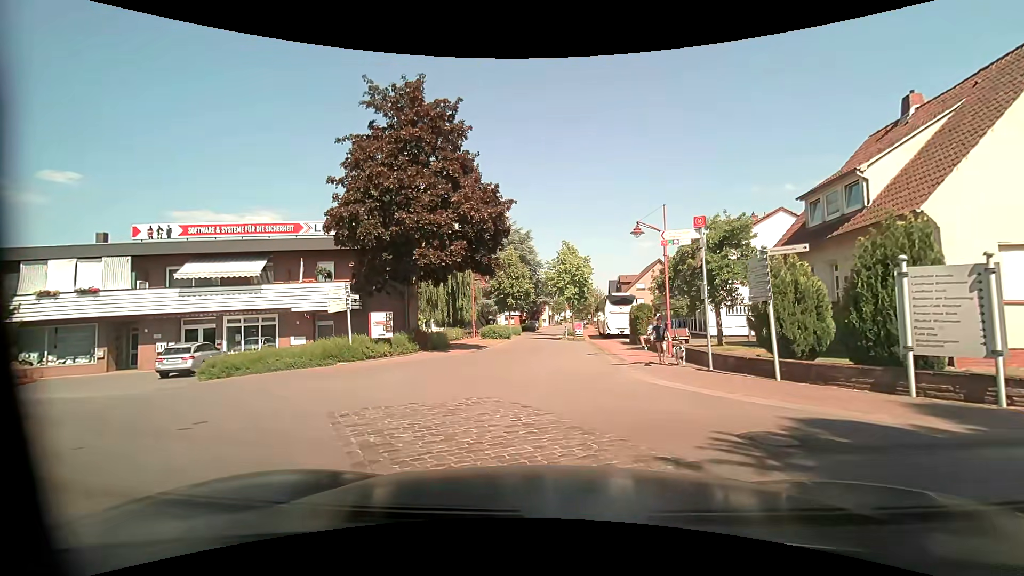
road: residential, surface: asphalt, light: Day
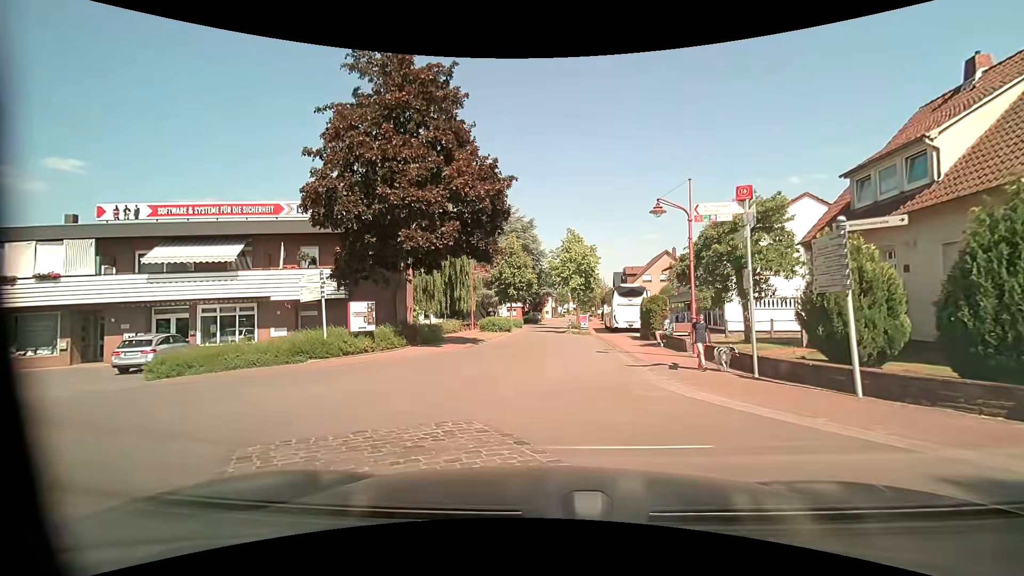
(-0.1, +2.6) m; -1°
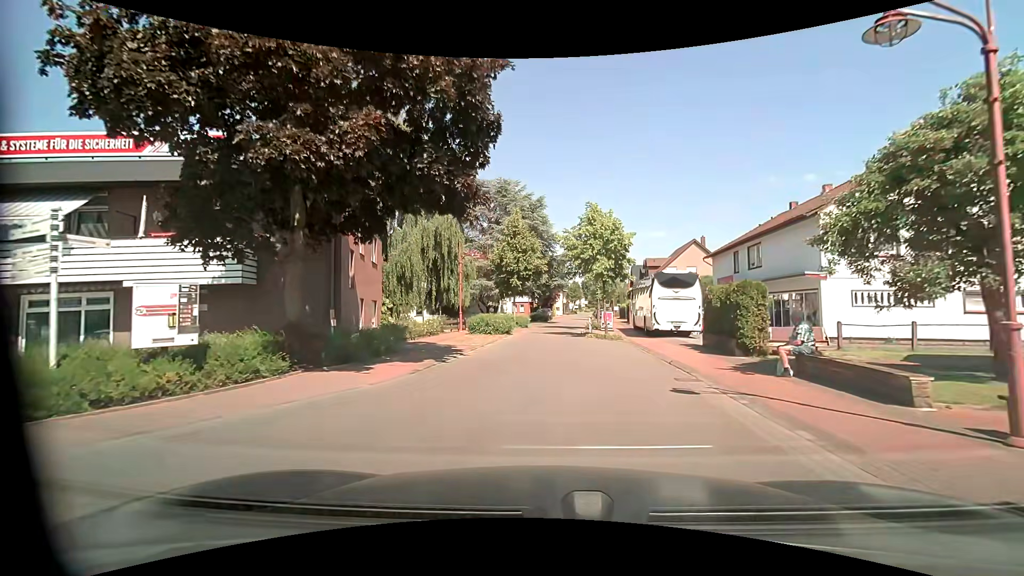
(-0.1, +10.1) m; -1°
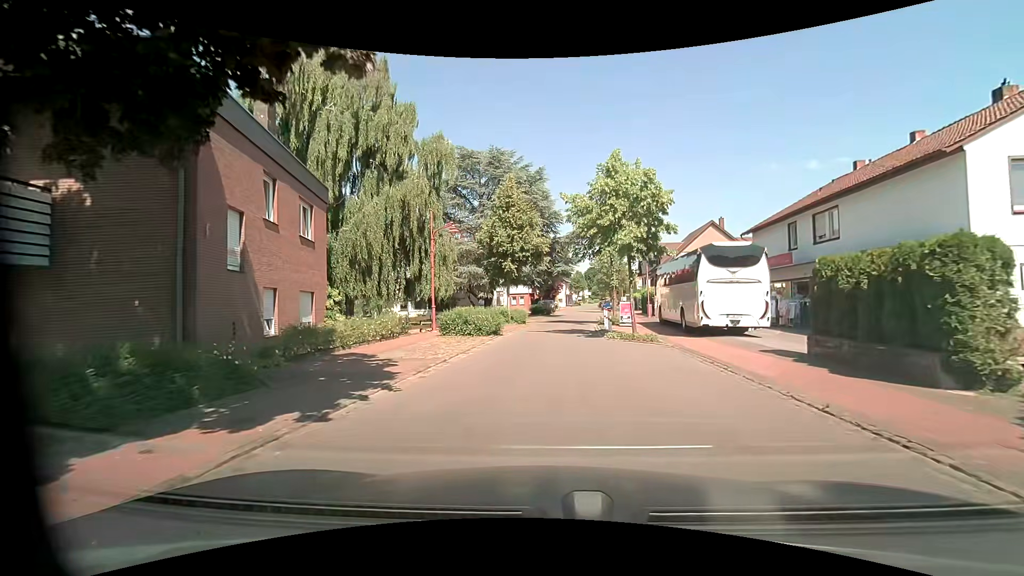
(0.0, +7.8) m; -1°
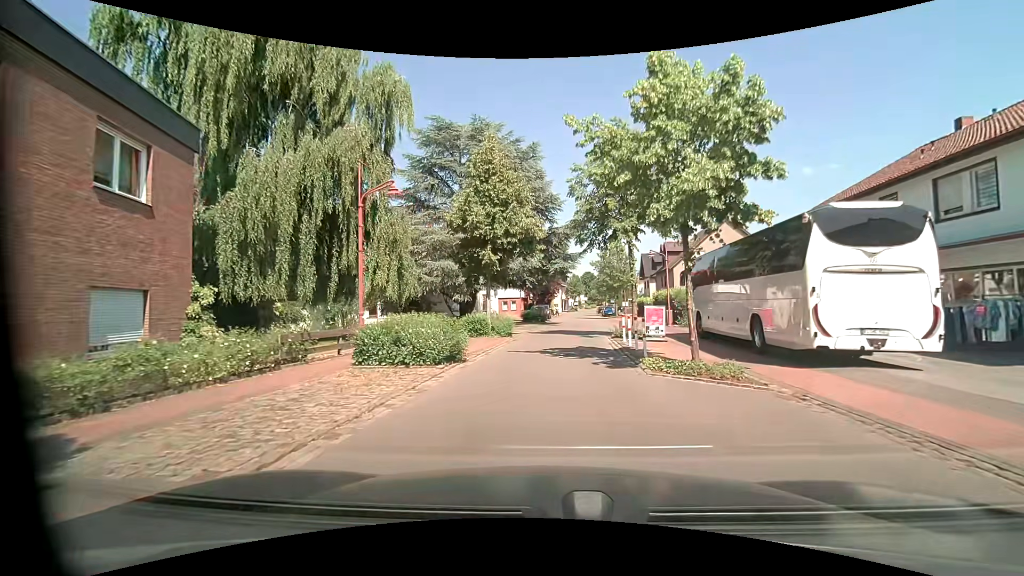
(+0.1, +8.2) m; +2°
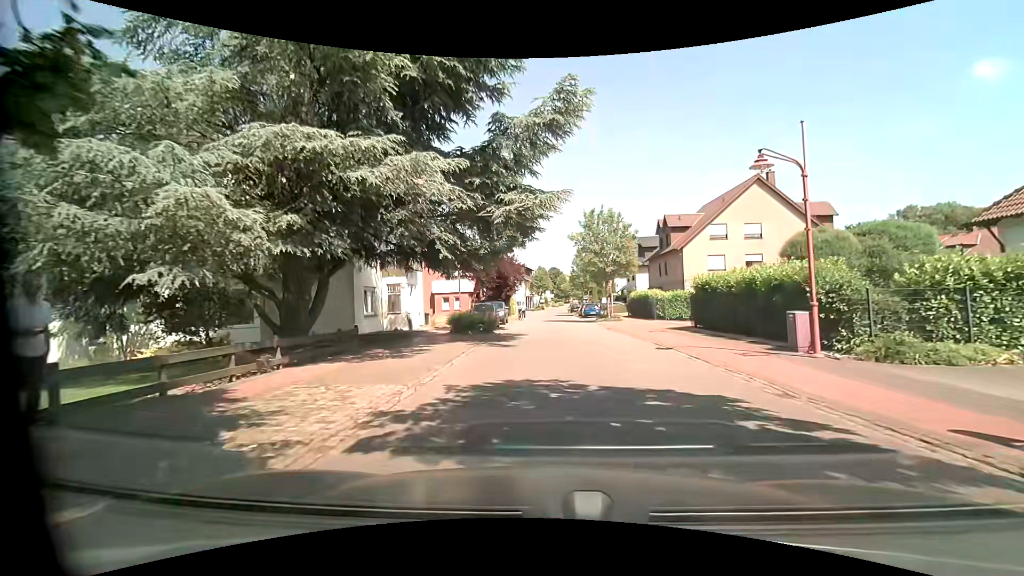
(+0.4, +20.6) m; +4°
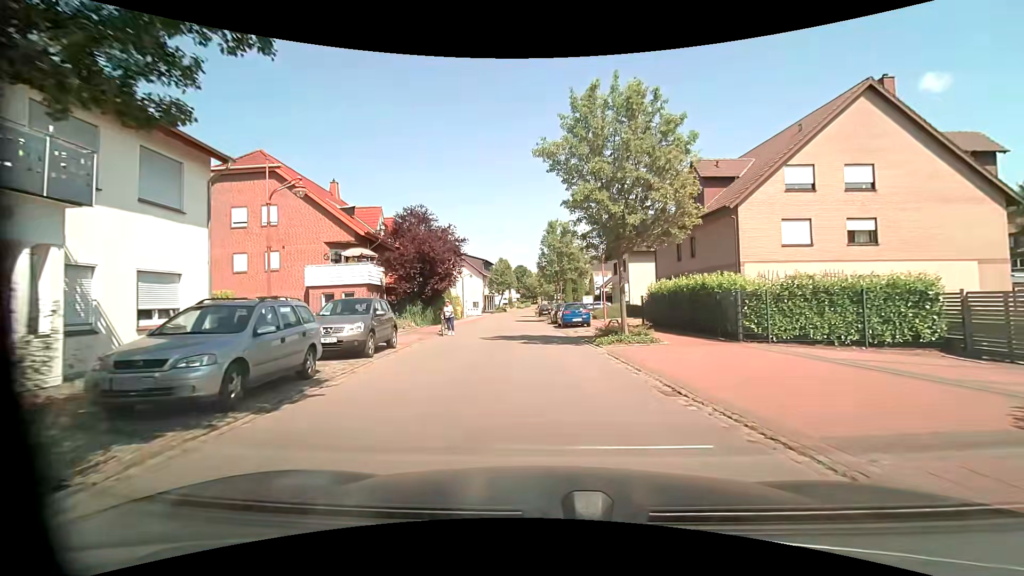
(+0.7, +20.8) m; +2°
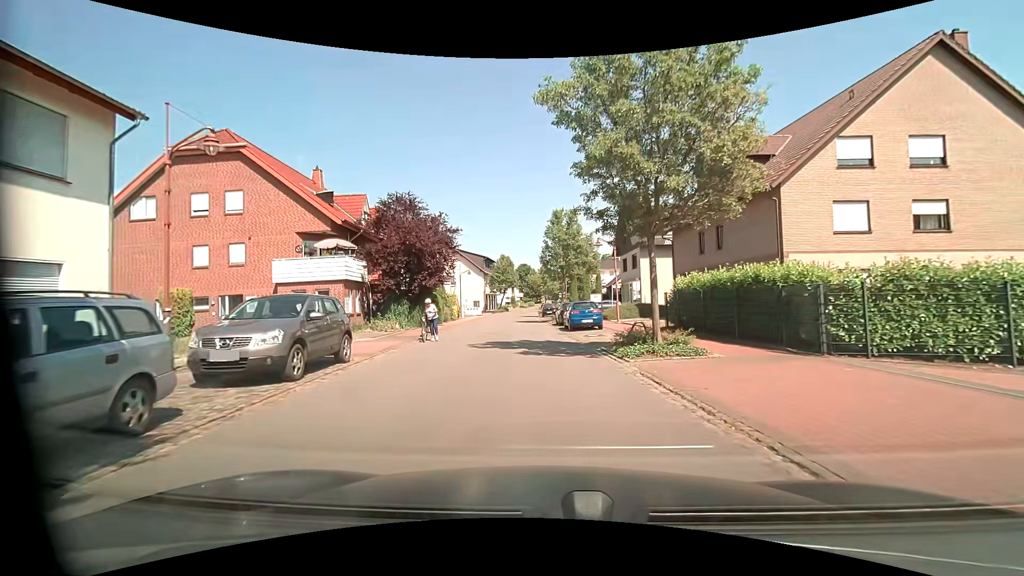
(0.0, +4.1) m; +1°
